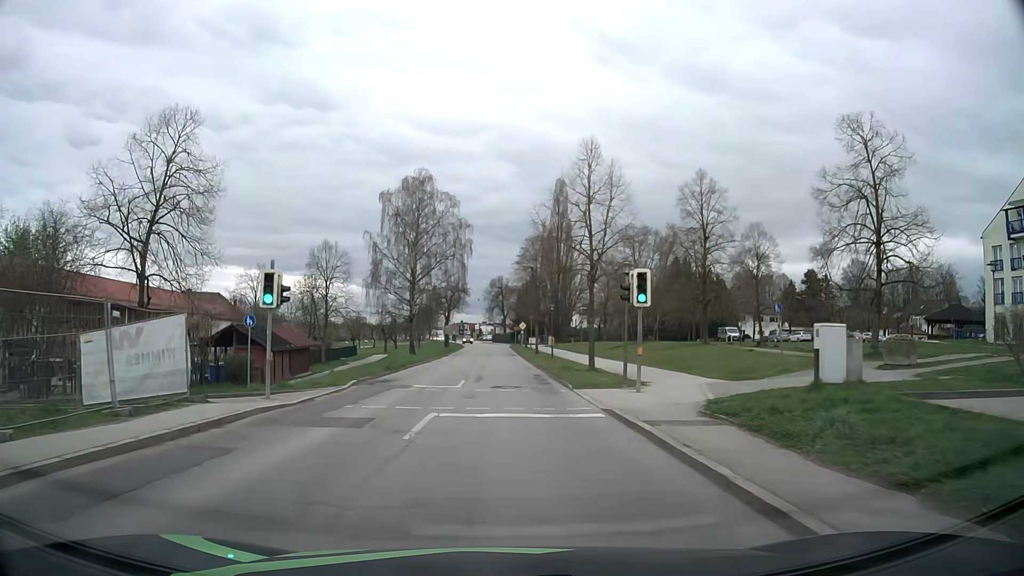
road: secondary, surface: asphalt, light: Day
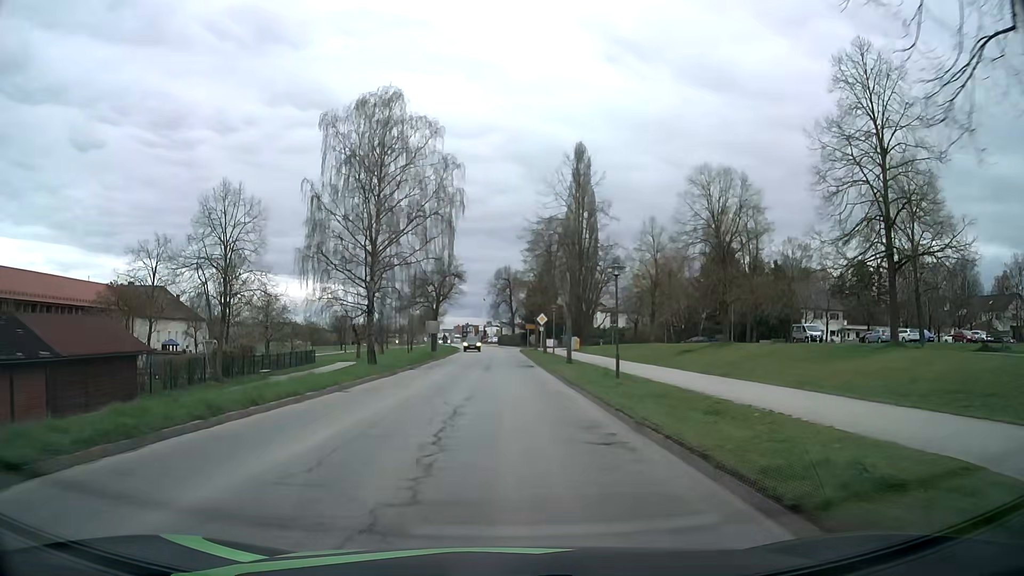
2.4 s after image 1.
(-0.2, +25.3) m; -1°
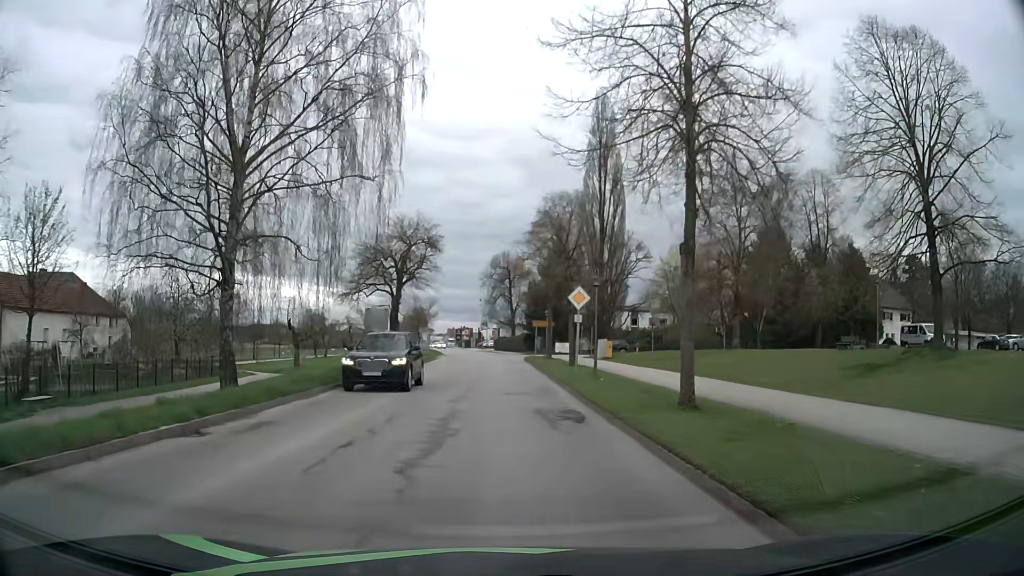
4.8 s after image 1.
(+0.2, +24.3) m; 0°
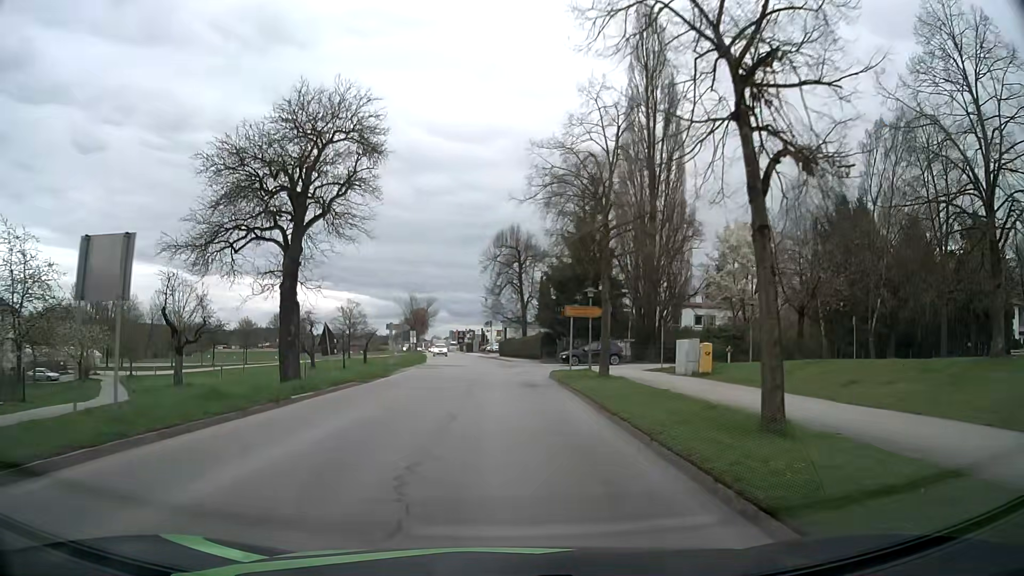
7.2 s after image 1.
(-0.1, +23.9) m; -1°
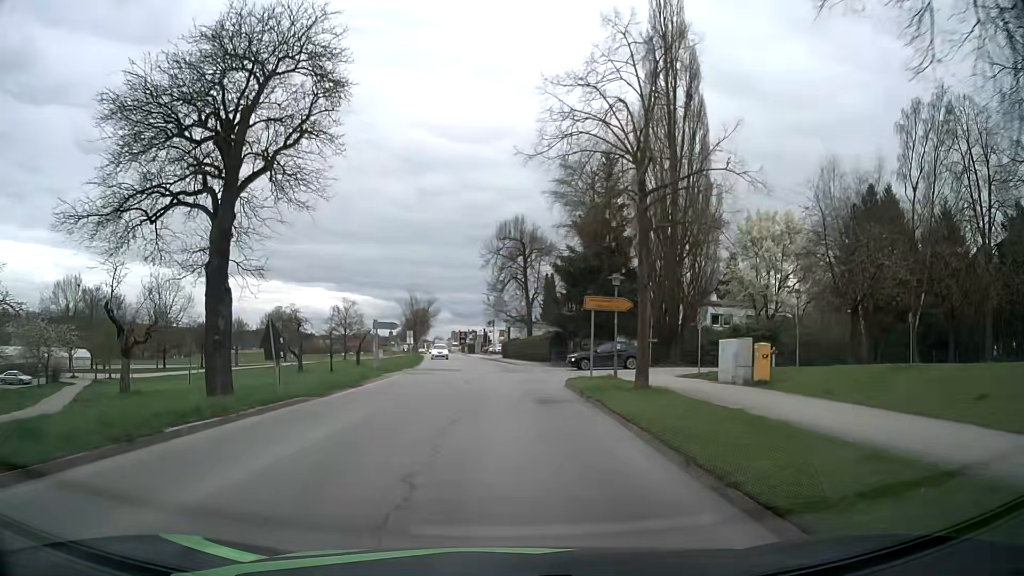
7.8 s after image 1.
(0.0, +6.1) m; 0°
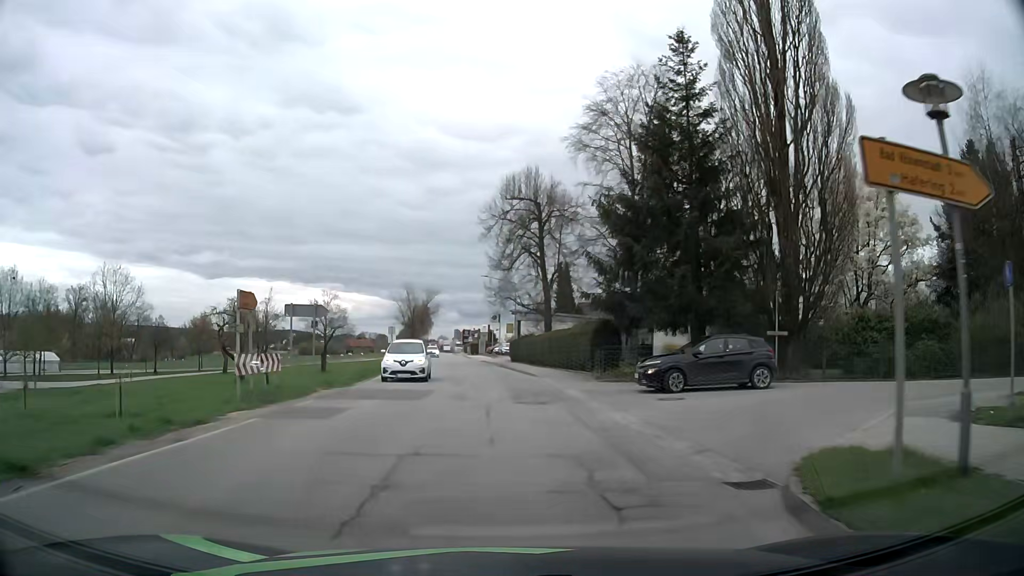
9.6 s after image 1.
(-0.2, +18.8) m; -1°
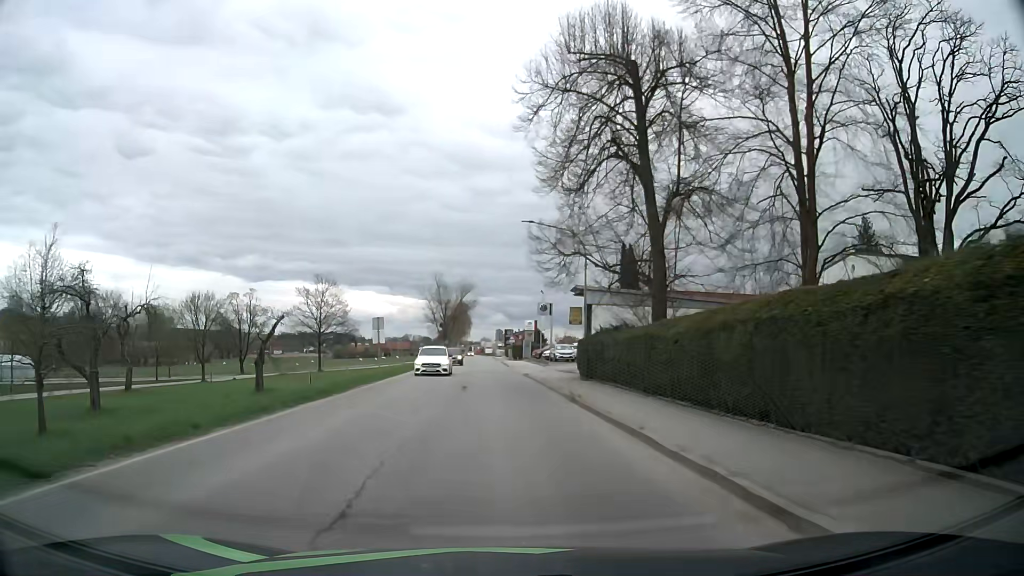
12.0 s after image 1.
(-0.6, +26.0) m; -4°
(0, +10) (0, +20) (0, +30) (-1, +40) (-1, +50) (-1, +60) (-2, +70) (-2, +80) (-2, +90) (-3, +100) m
